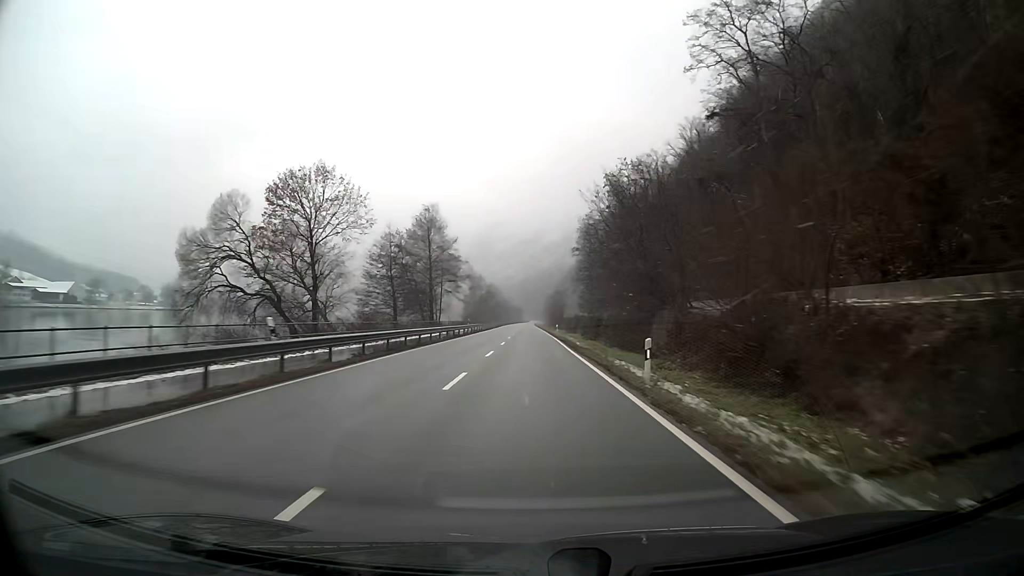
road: primary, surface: asphalt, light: Day
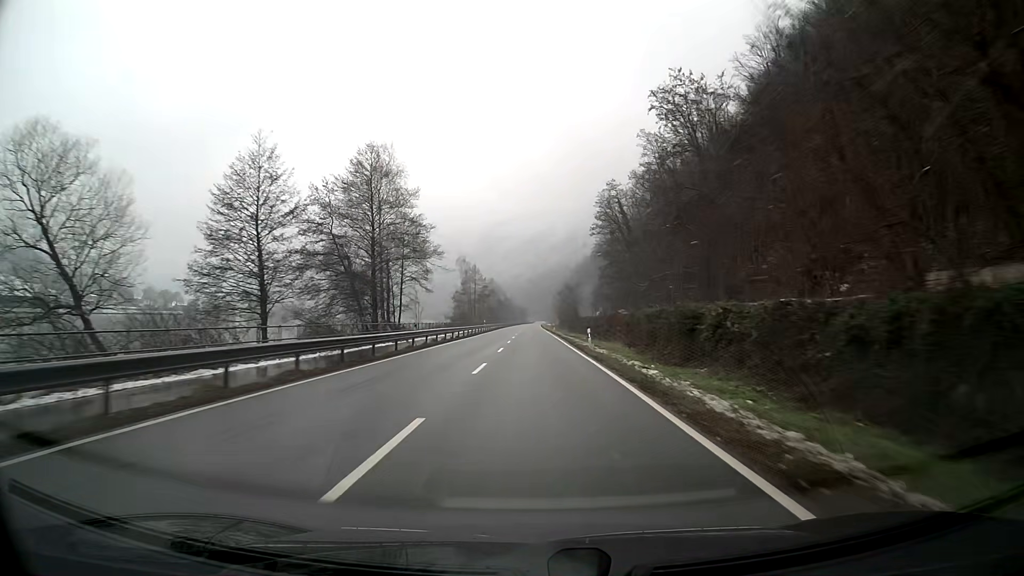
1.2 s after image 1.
(-0.1, +31.6) m; 0°
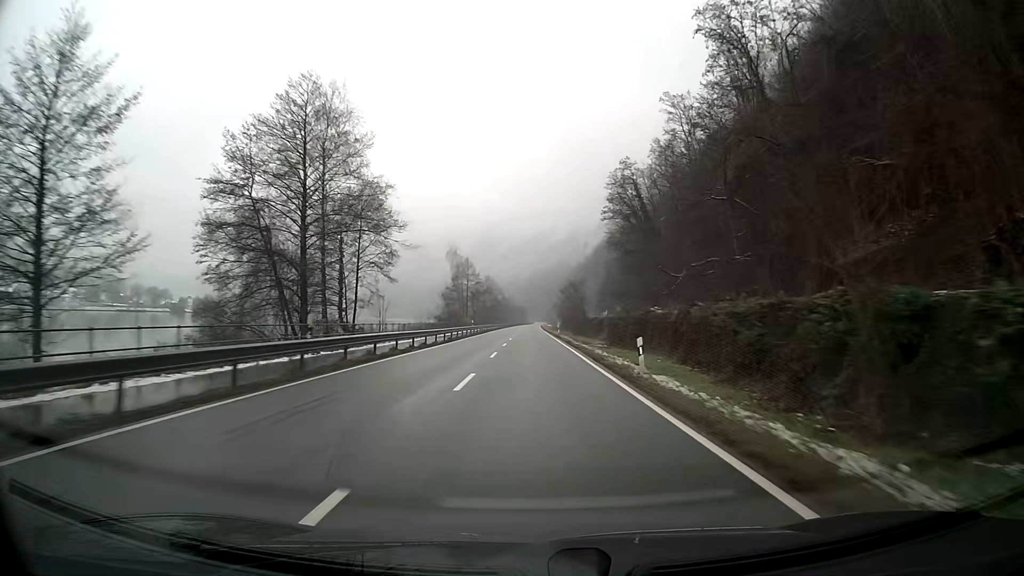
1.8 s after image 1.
(0.0, +15.8) m; 0°
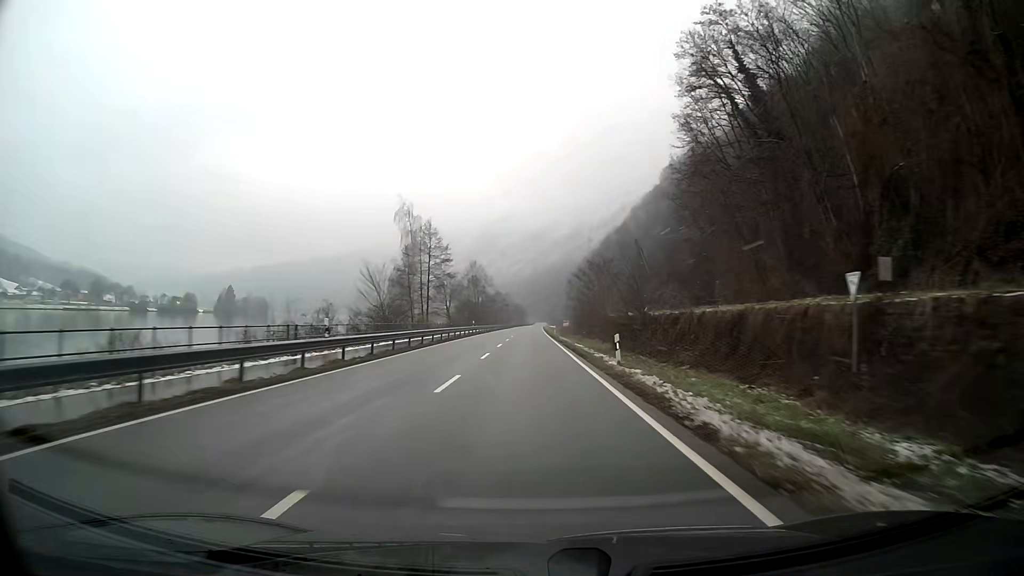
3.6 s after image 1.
(0.0, +47.4) m; 0°
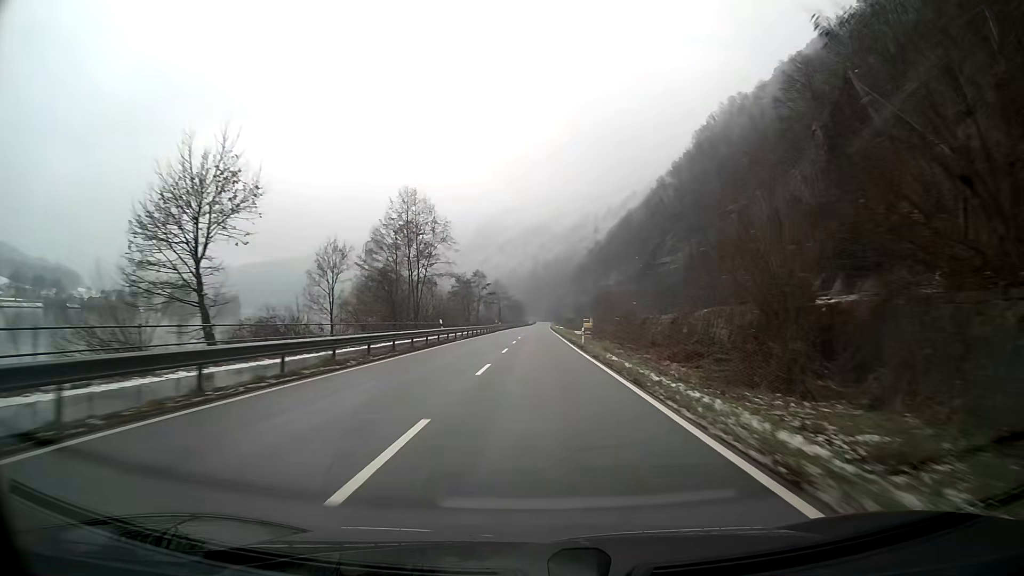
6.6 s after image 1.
(-0.2, +79.0) m; 0°
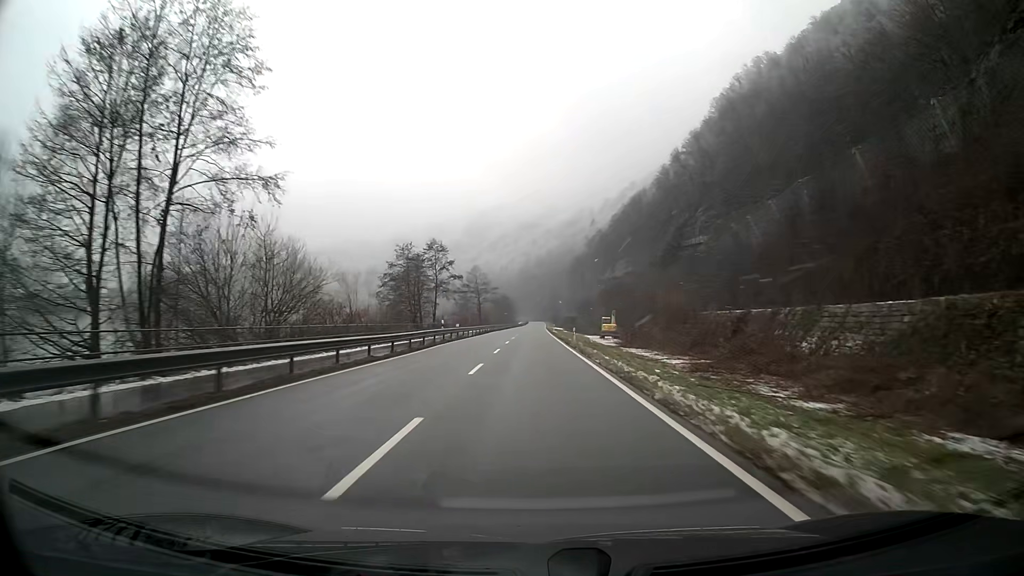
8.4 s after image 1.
(+0.3, +47.4) m; 0°
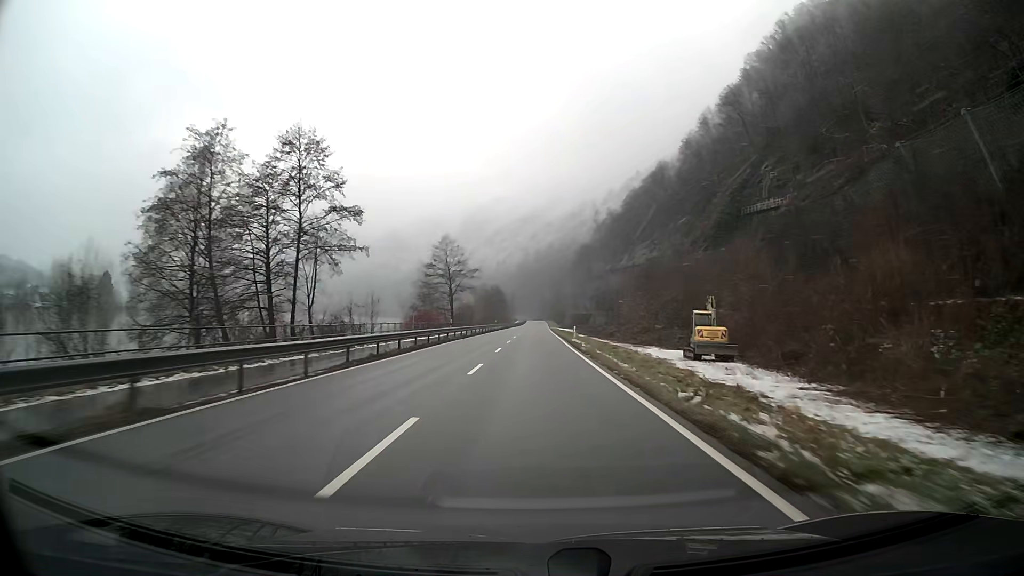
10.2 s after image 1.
(+0.1, +47.4) m; 0°
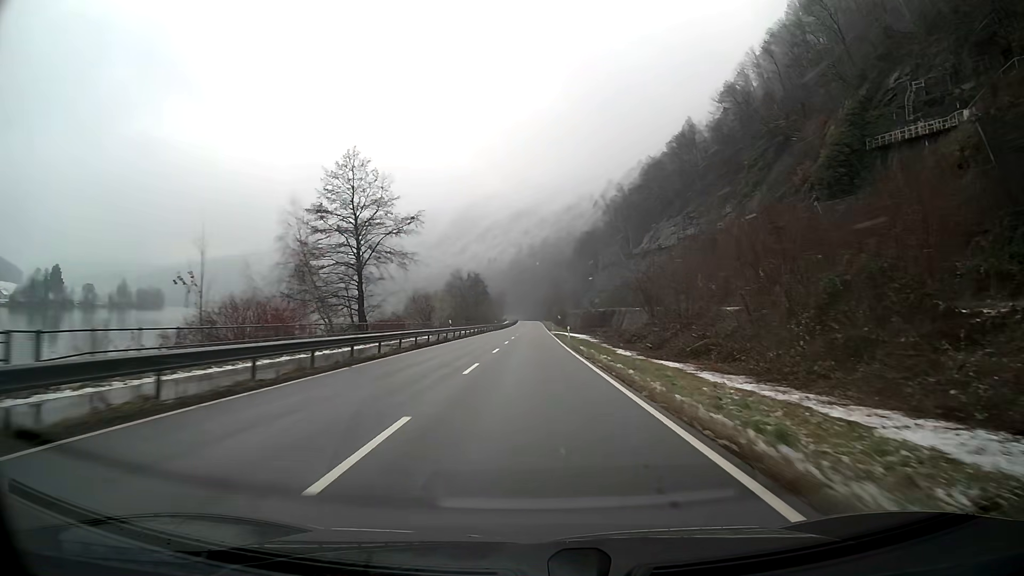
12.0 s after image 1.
(+0.2, +47.4) m; +1°
(0, +10) (0, +20) (0, +30) (0, +40) (0, +50) (0, +60) (0, +70) (0, +80) (0, +90) (+1, +100) m
